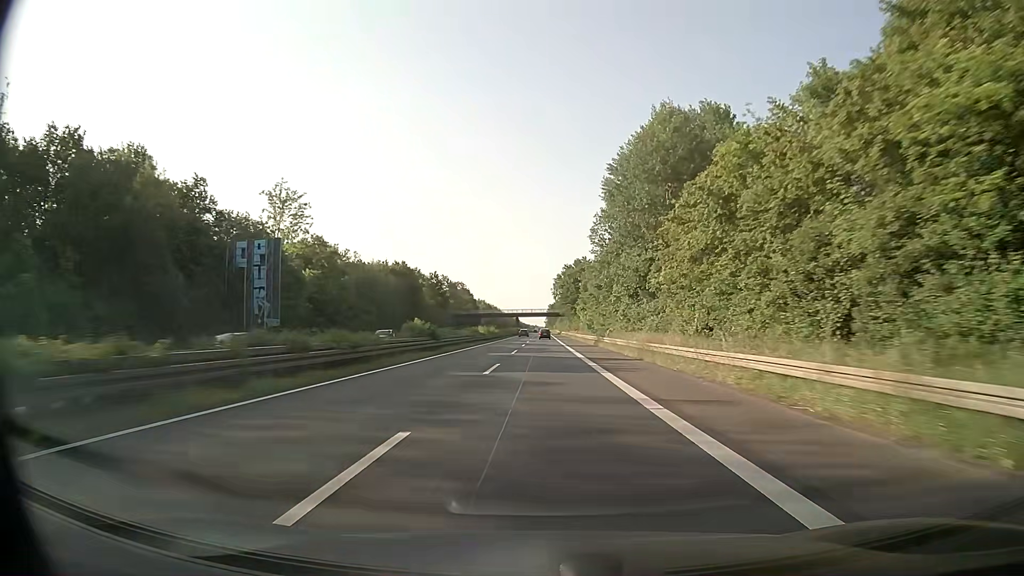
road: trunk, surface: asphalt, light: Day
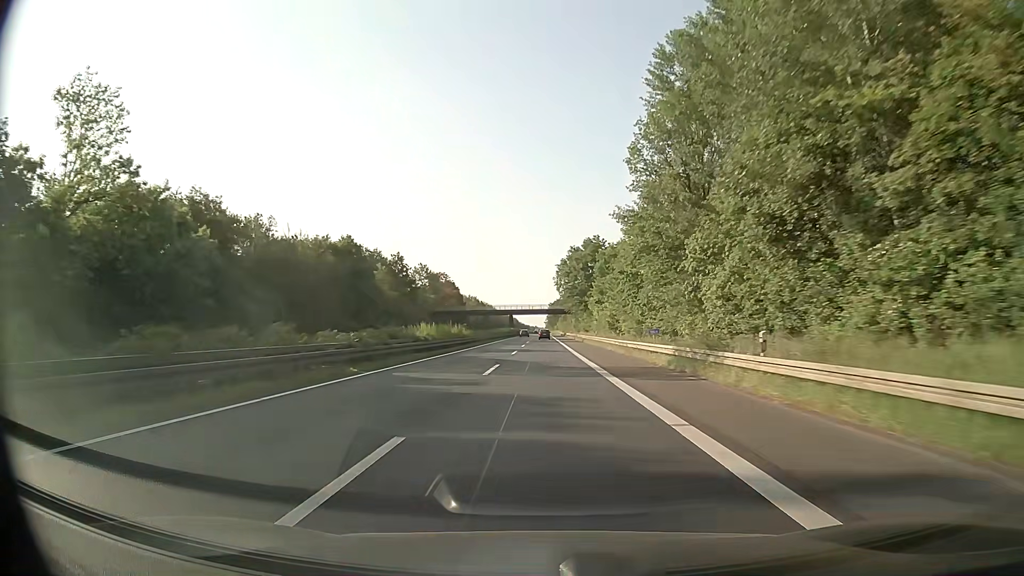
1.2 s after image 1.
(0.0, +36.5) m; 0°
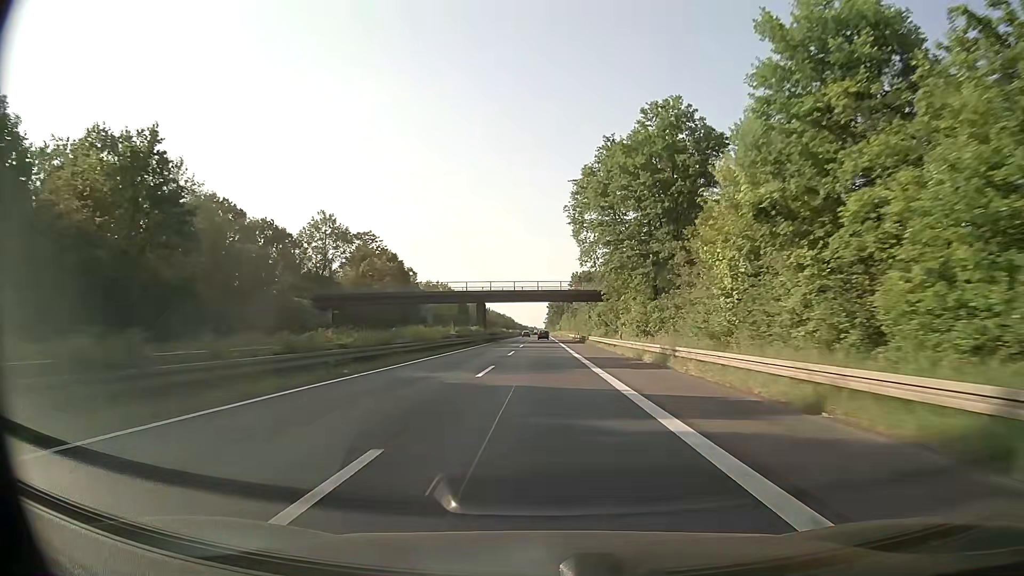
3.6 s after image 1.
(-0.1, +73.0) m; 0°
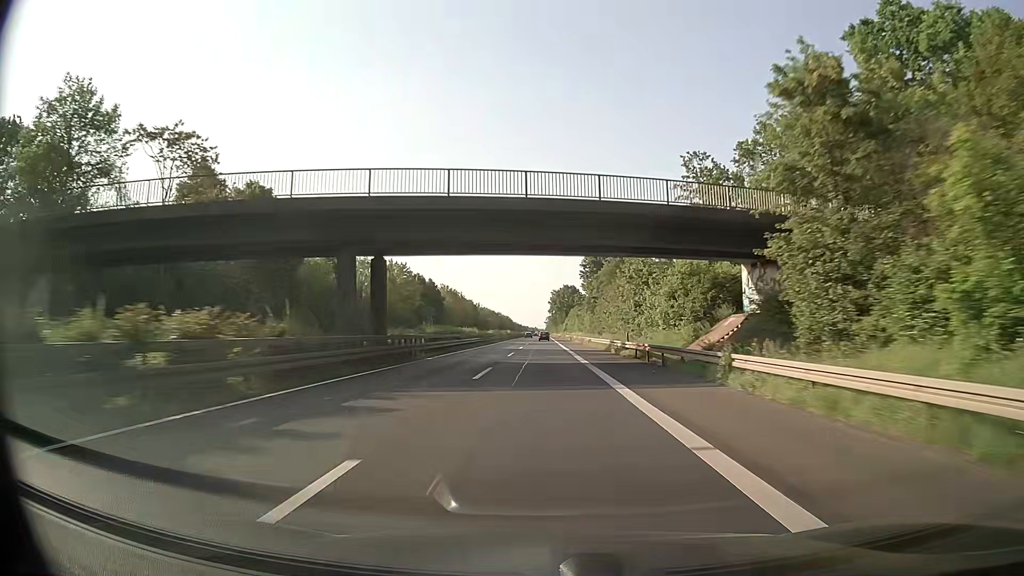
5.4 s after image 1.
(+0.1, +54.7) m; 0°
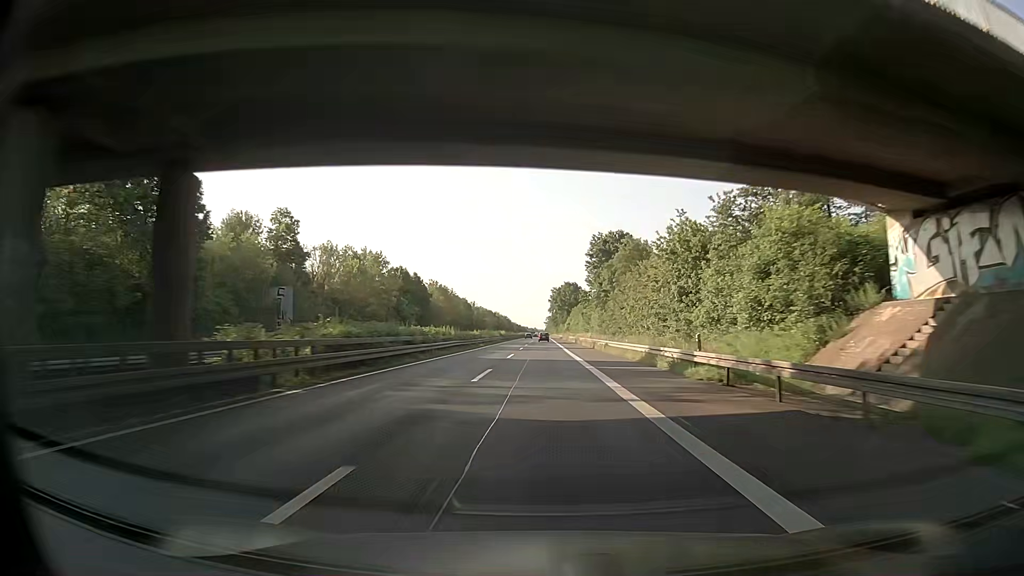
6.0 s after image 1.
(0.0, +18.2) m; 0°
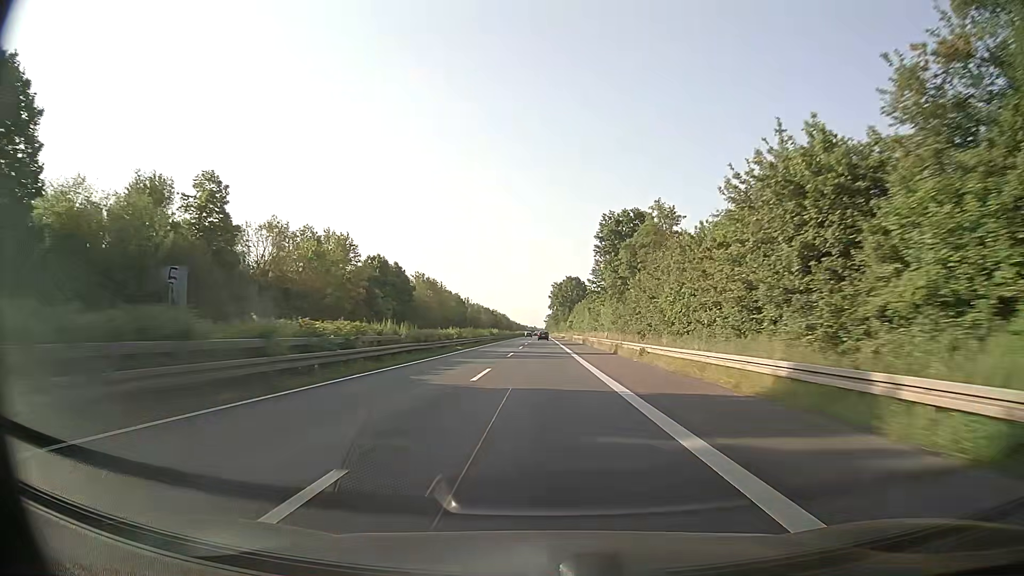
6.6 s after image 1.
(-0.1, +18.2) m; 0°
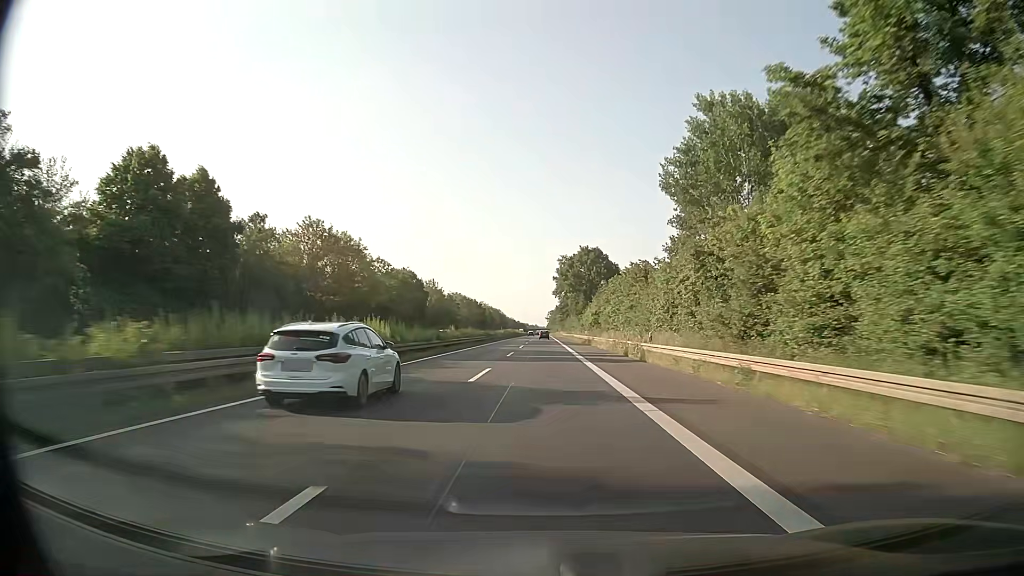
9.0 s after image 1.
(0.0, +72.9) m; 0°
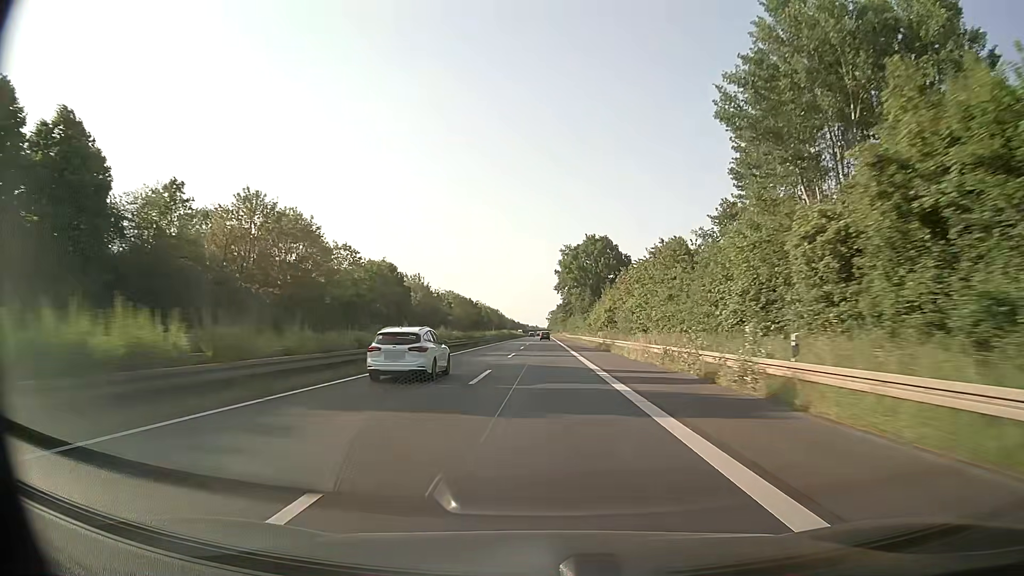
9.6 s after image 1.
(0.0, +18.2) m; 0°
(0, +10) (0, +20) (0, +30) (0, +40) (0, +50) (0, +60) (0, +70) (0, +80) (0, +90) (0, +100) m
